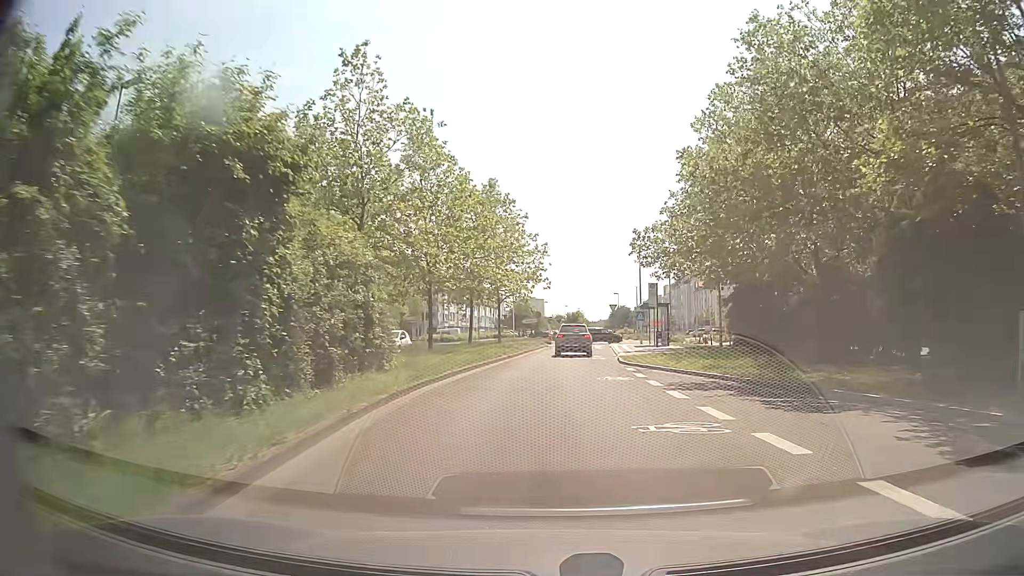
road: secondary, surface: asphalt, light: Day
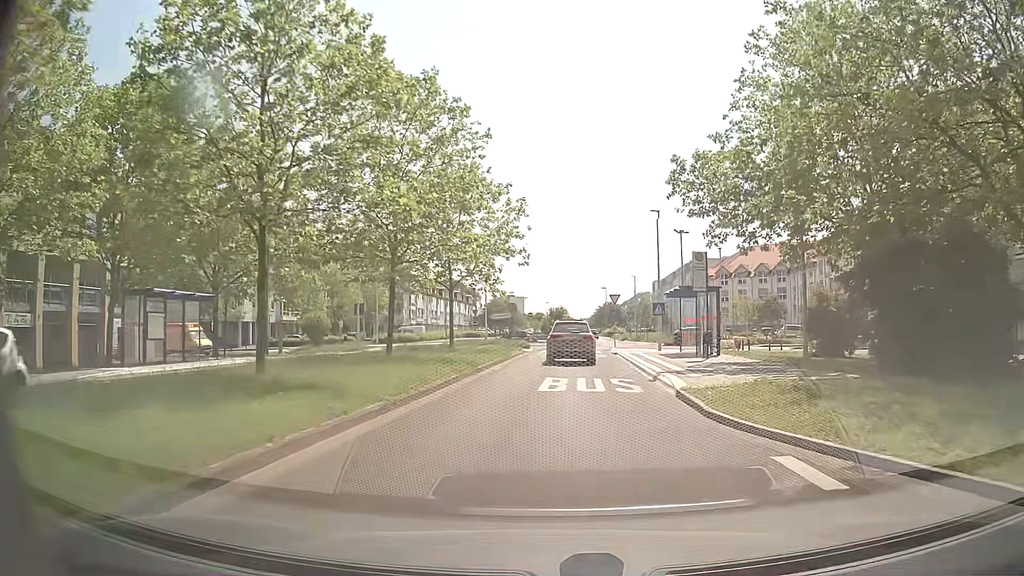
(+0.2, +16.7) m; +2°
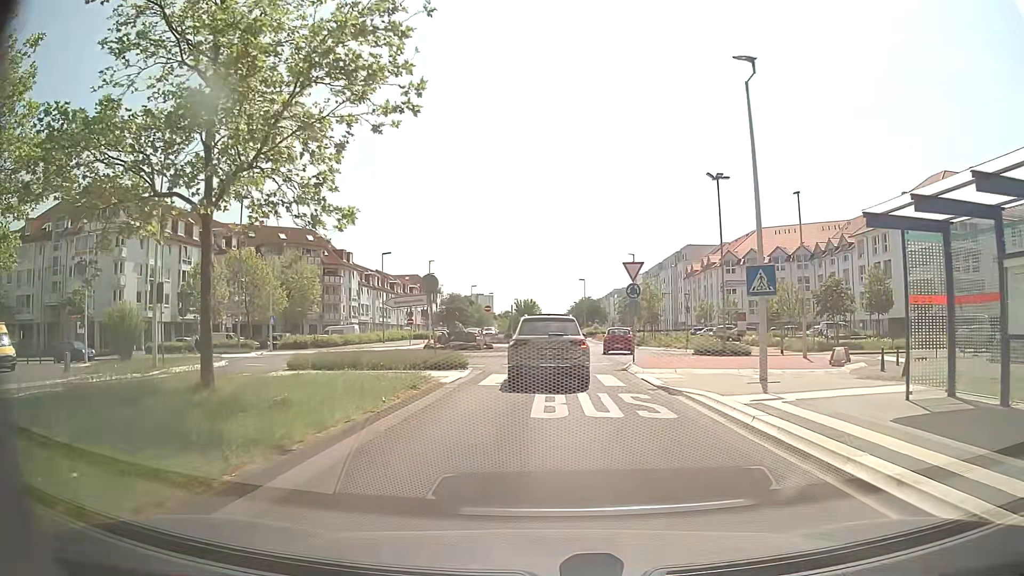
(+0.5, +22.0) m; +3°
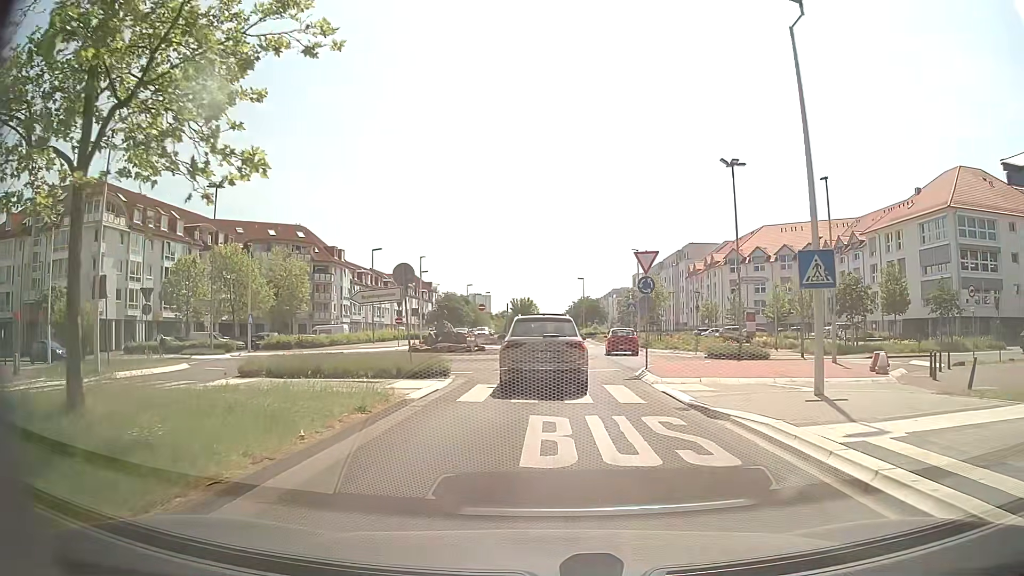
(0.0, +3.6) m; 0°
(0, +10) (0, +20) (+3, +30) (+4, +40) (+3, +50) (+3, +60) (+3, +70) (+3, +80) (+3, +90) (+3, +100) m
